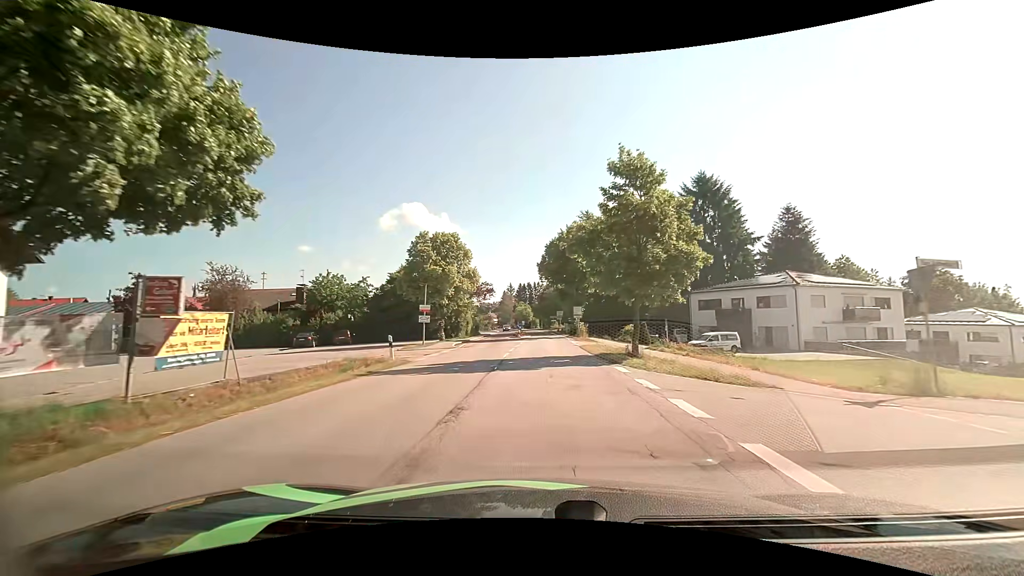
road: tertiary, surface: asphalt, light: Day
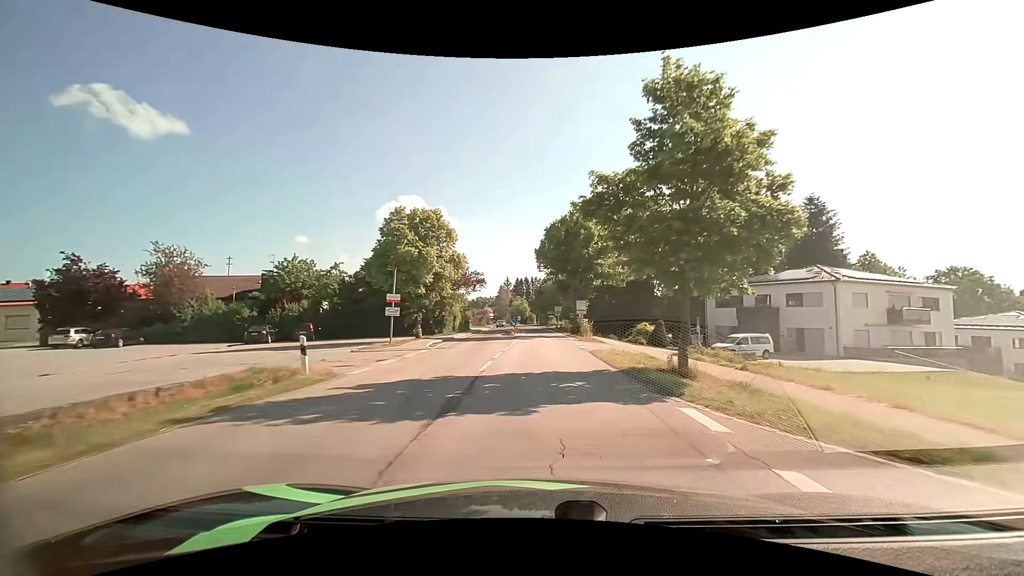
(0.0, +7.0) m; +1°
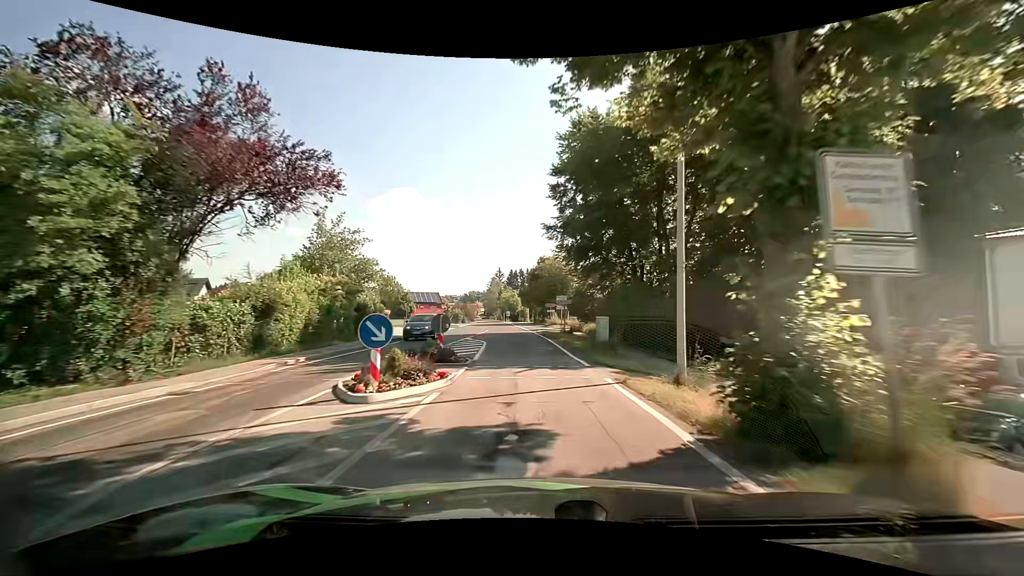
(+0.4, +35.7) m; 0°
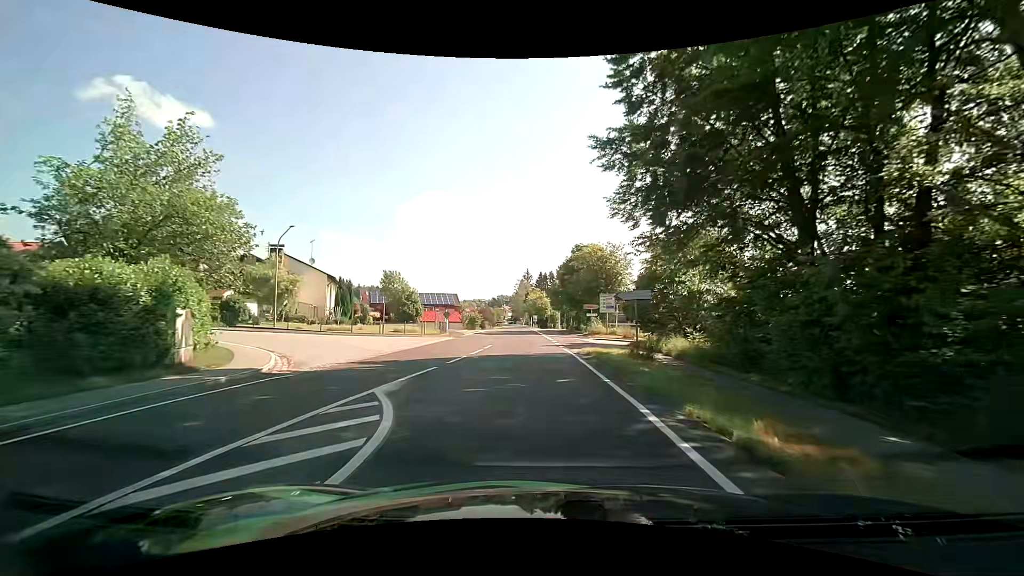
(-0.4, +19.0) m; -3°
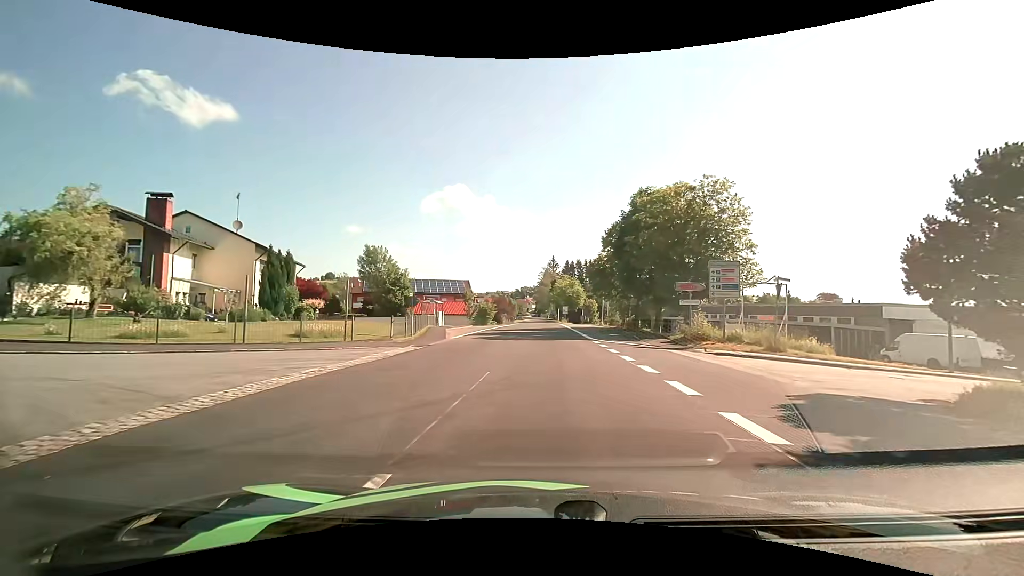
(-1.3, +23.2) m; -4°
(+2, +10) (+9, +16) (+18, +20) (+28, +23) (+38, +26) (+47, +29) (+57, +32) (+66, +35) (+76, +38) (+85, +41) m
